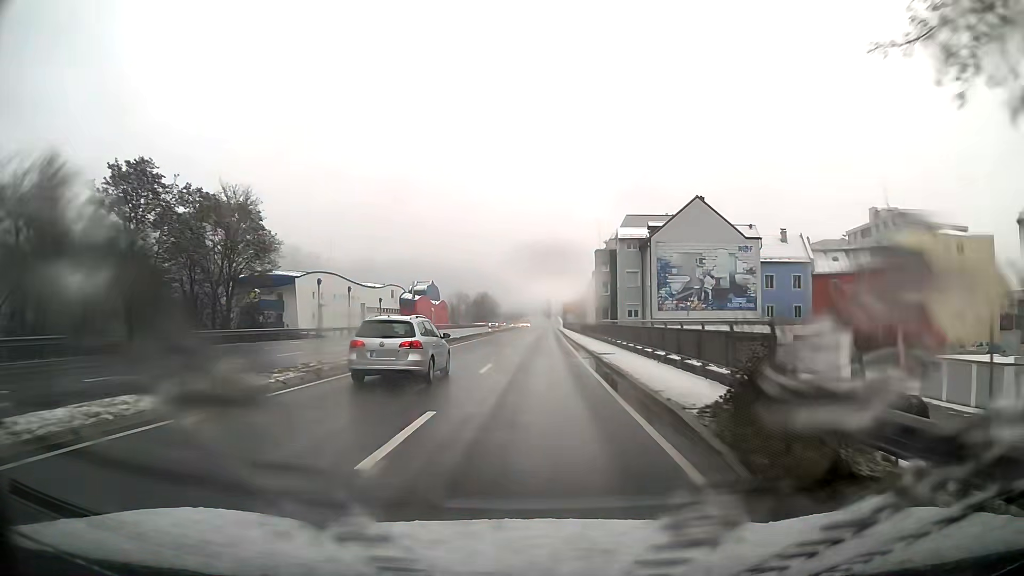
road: primary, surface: asphalt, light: Day
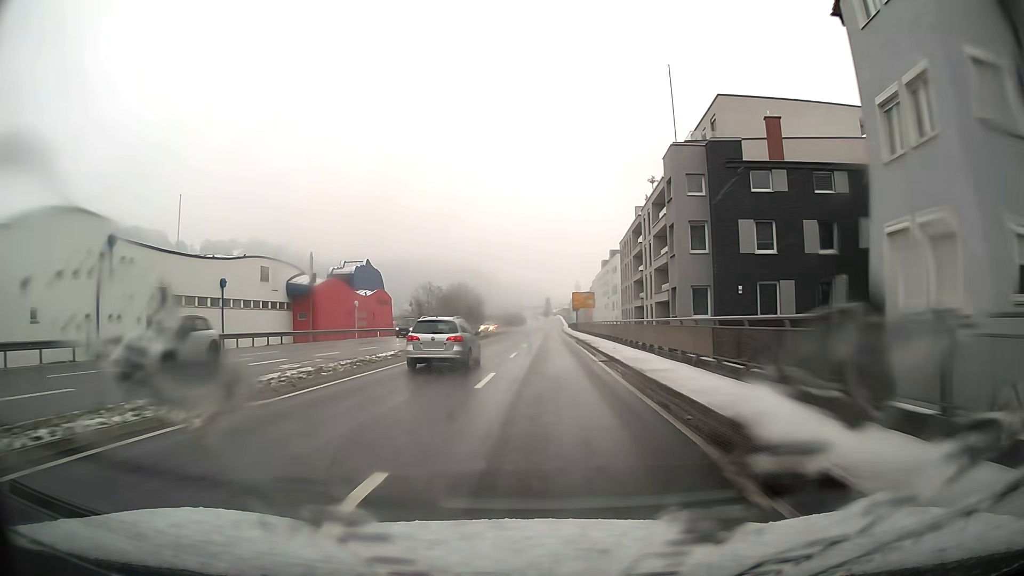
(+0.4, +52.5) m; 0°
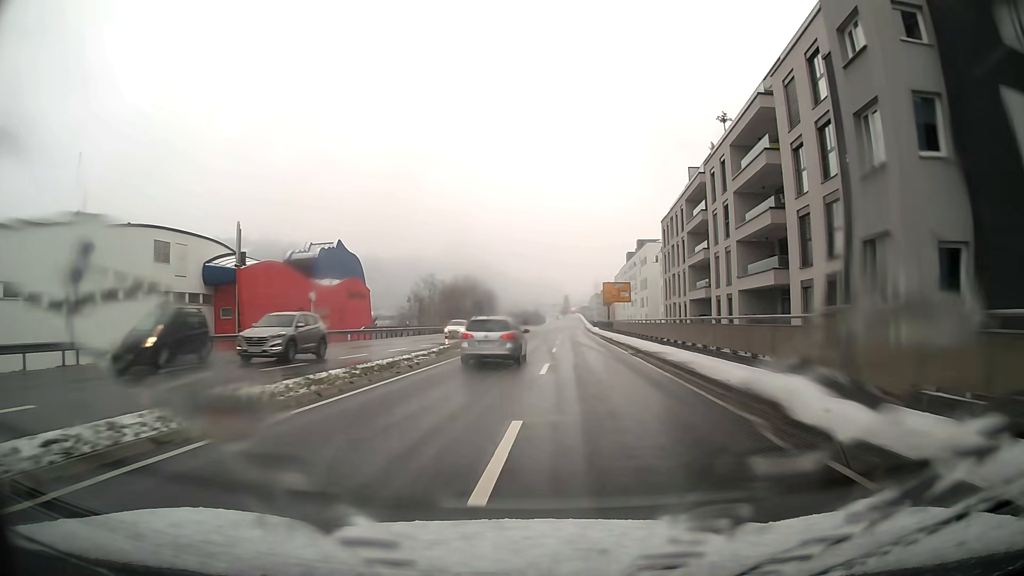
(-0.2, +20.9) m; -1°
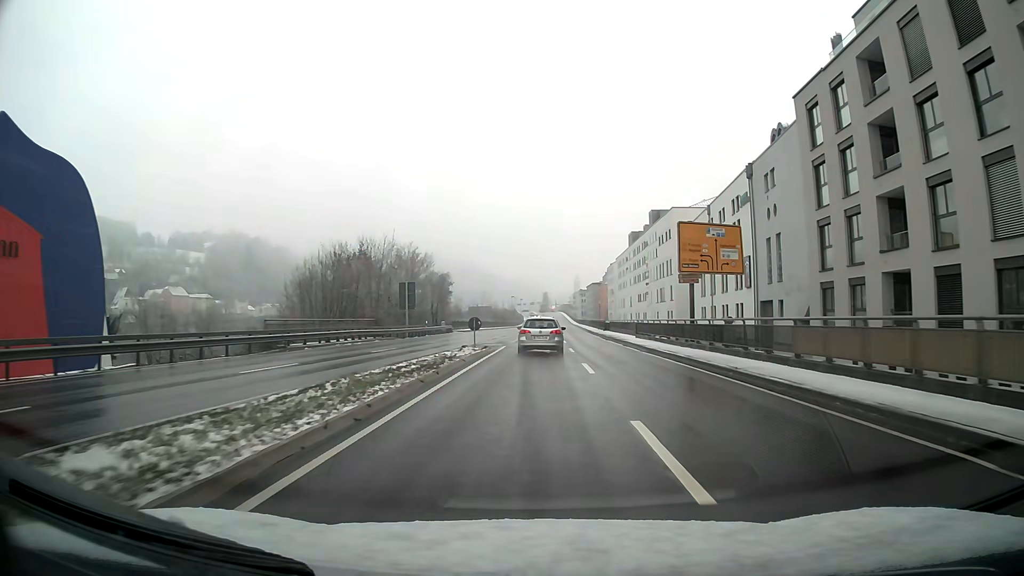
(+0.7, +48.0) m; +2°
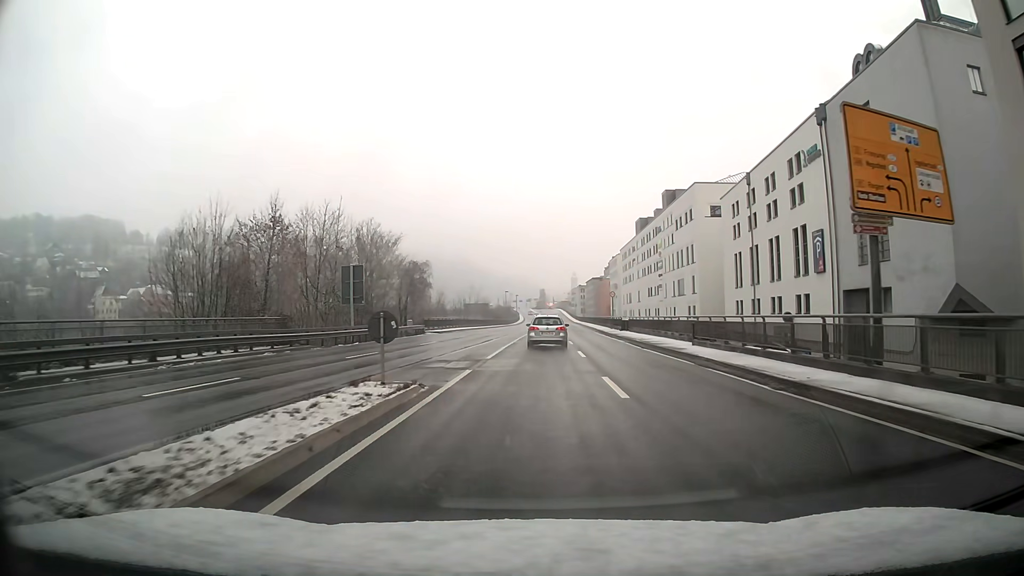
(+0.1, +17.4) m; +1°
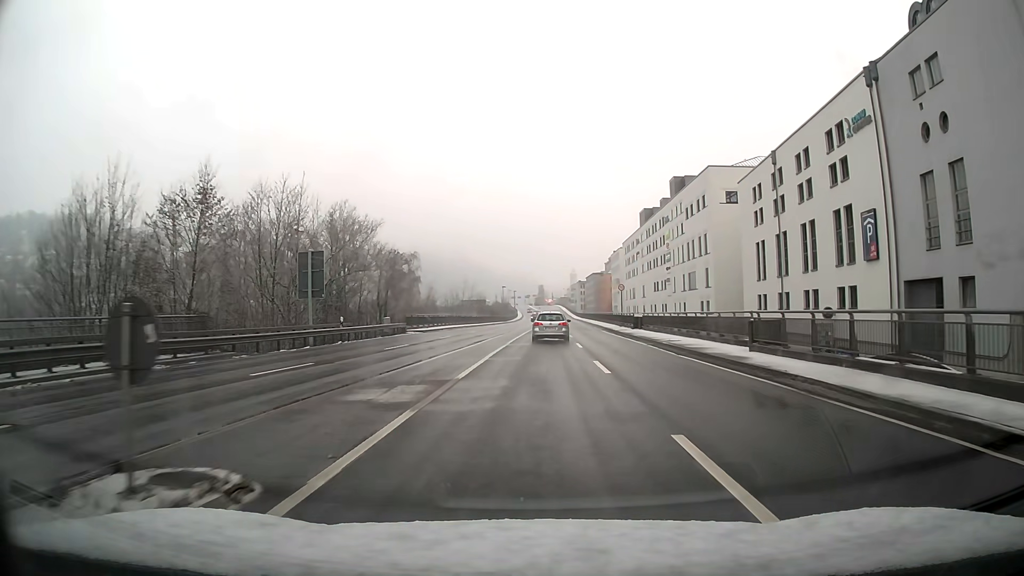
(0.0, +7.9) m; 0°
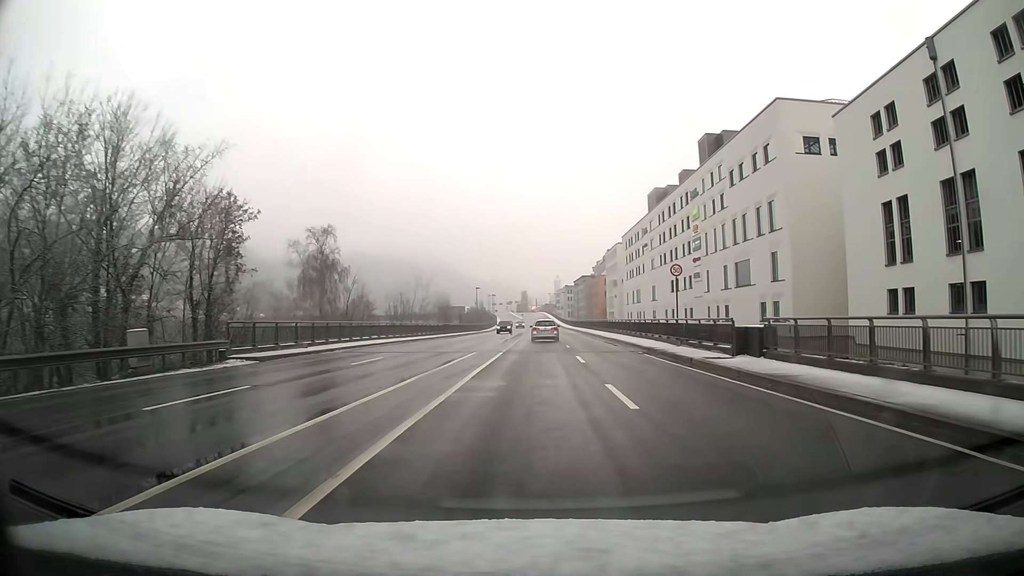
(+0.2, +29.1) m; +1°
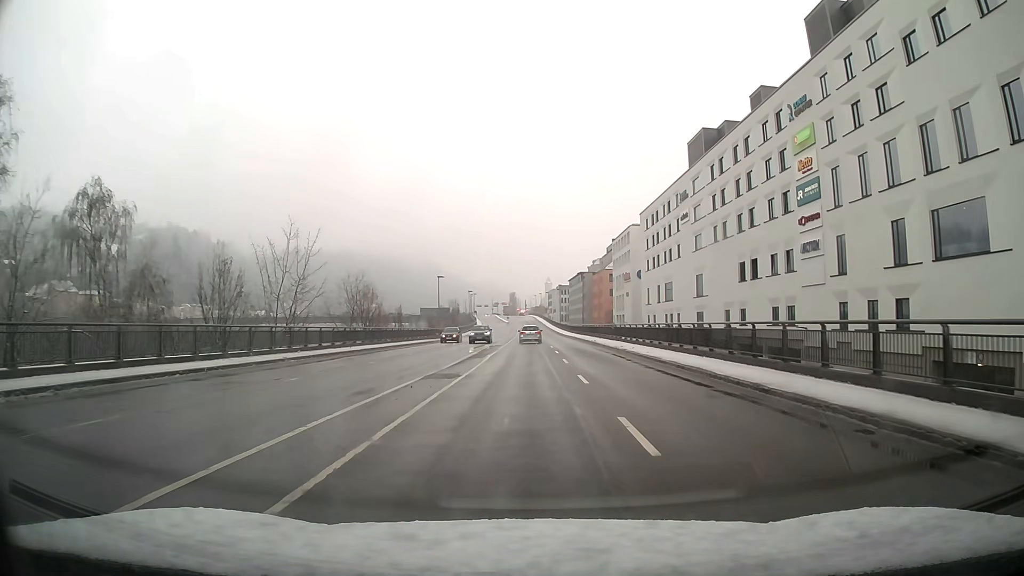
(+0.5, +36.8) m; 0°
